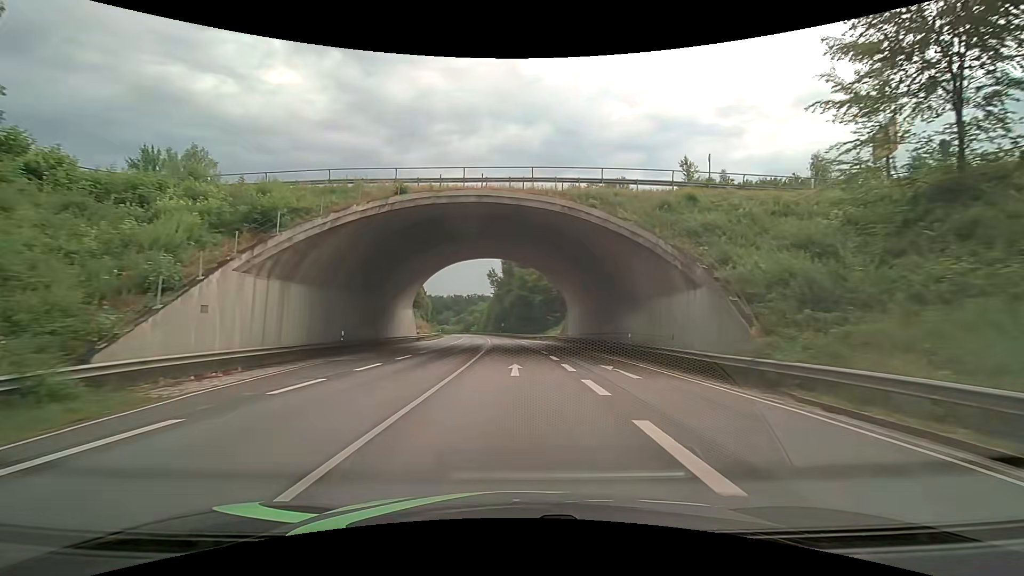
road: primary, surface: asphalt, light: Day
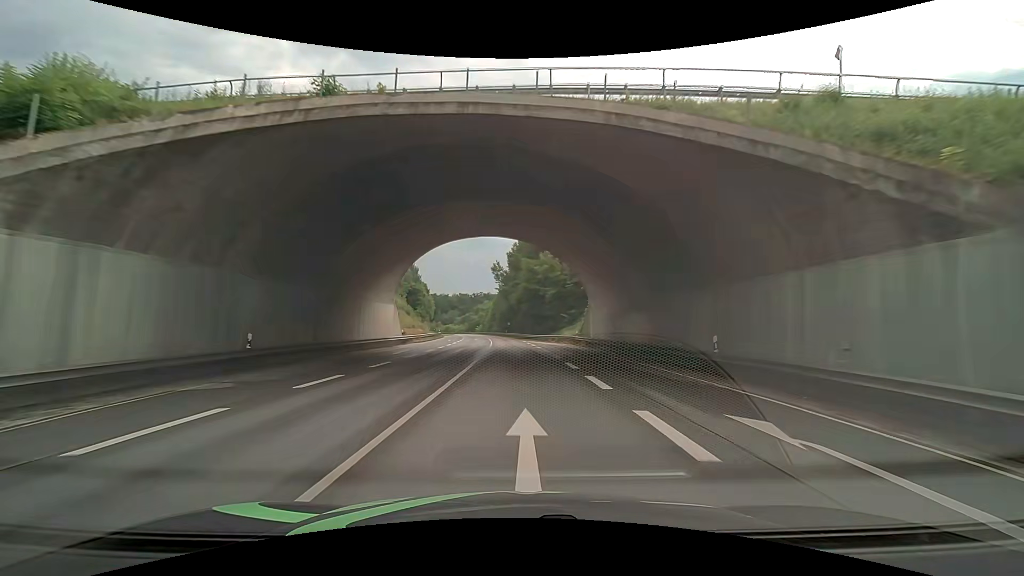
(-0.1, +11.2) m; -1°
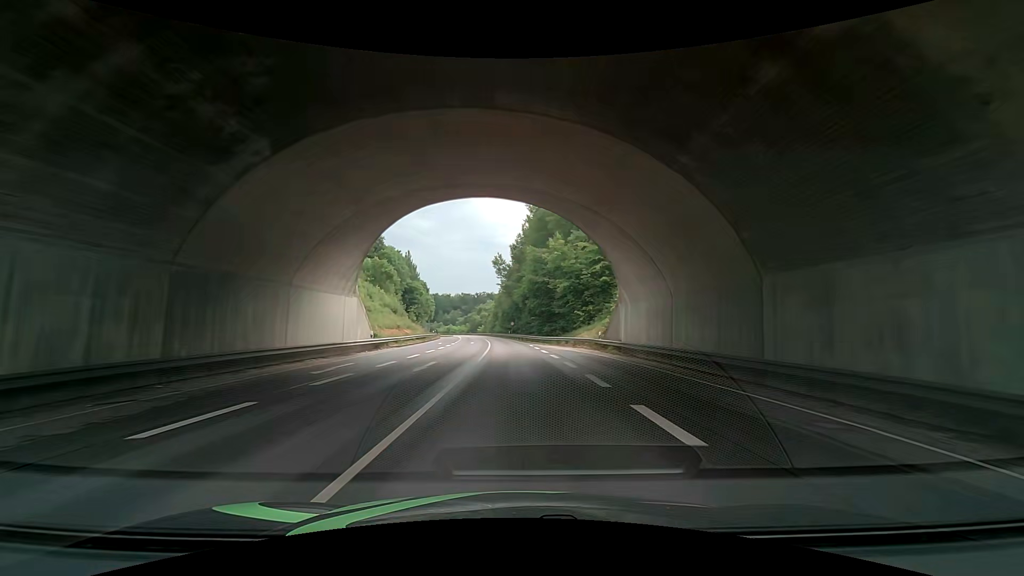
(0.0, +11.3) m; -1°
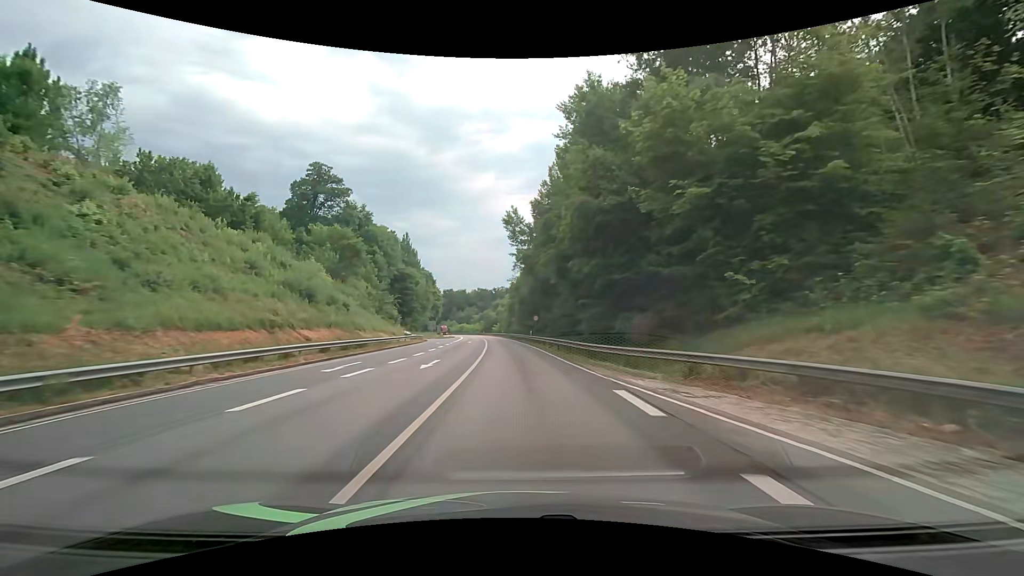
(-0.9, +34.2) m; -1°
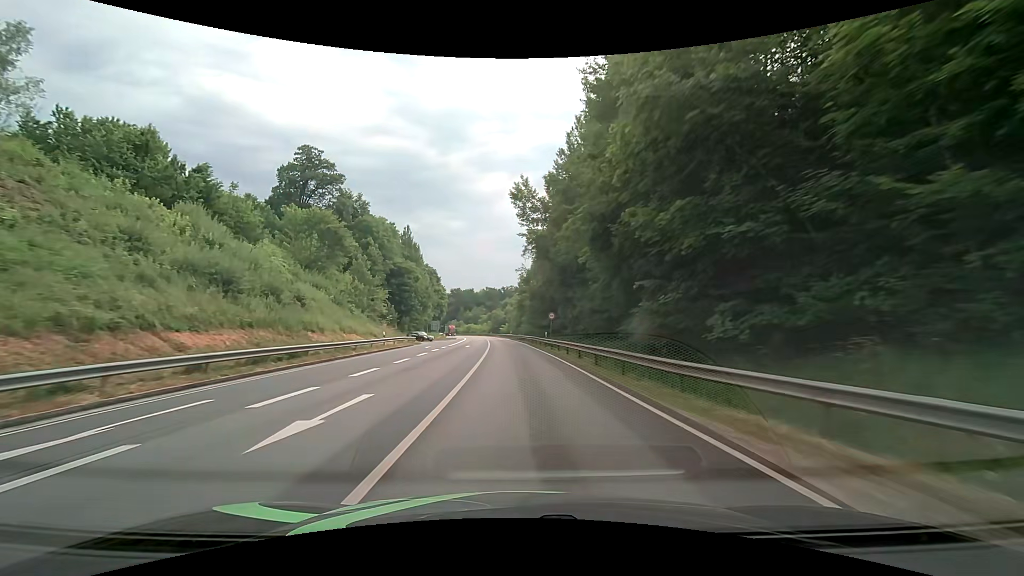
(-0.2, +11.6) m; -2°
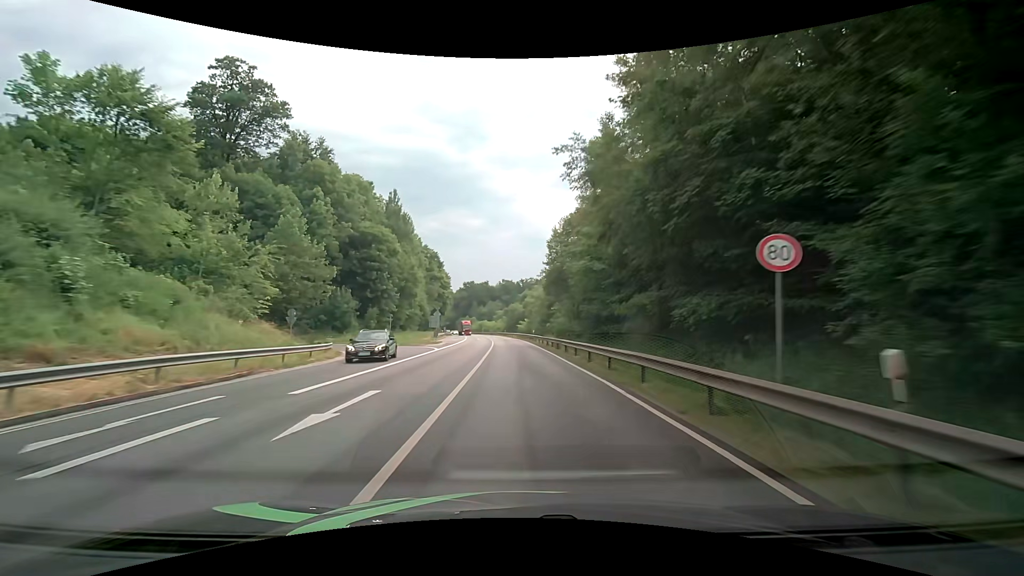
(-0.9, +34.8) m; -2°
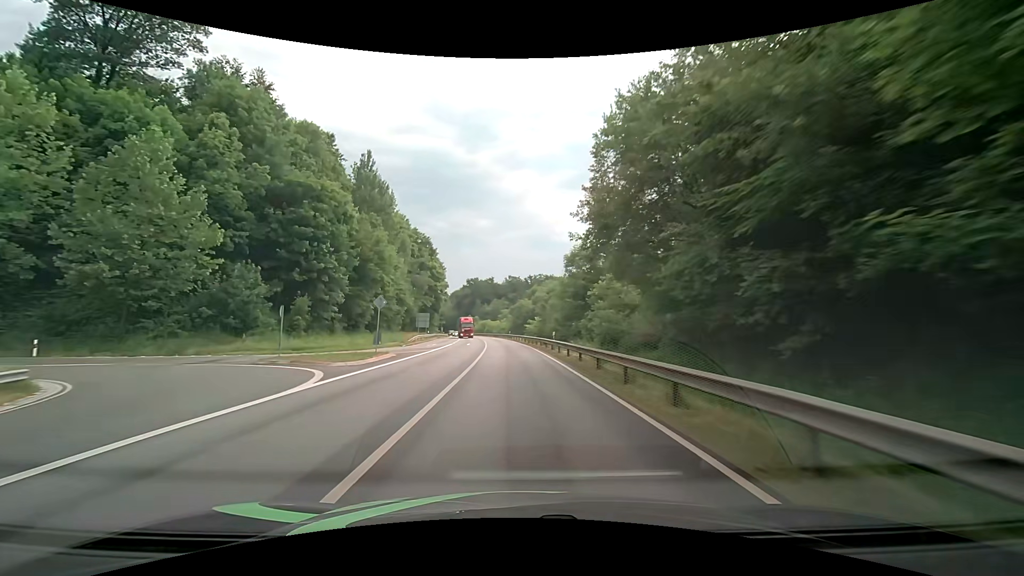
(0.0, +23.4) m; 0°
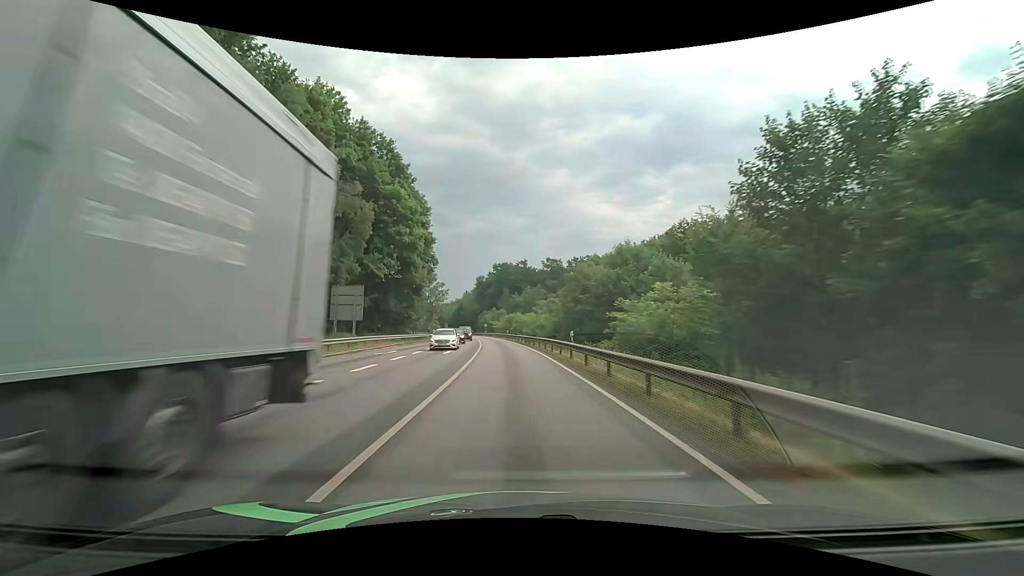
(-2.3, +58.6) m; -4°
(0, +10) (0, +20) (-1, +30) (-1, +40) (-2, +50) (-2, +60) (-3, +70) (-5, +80) (-6, +90) (-7, +100) m
